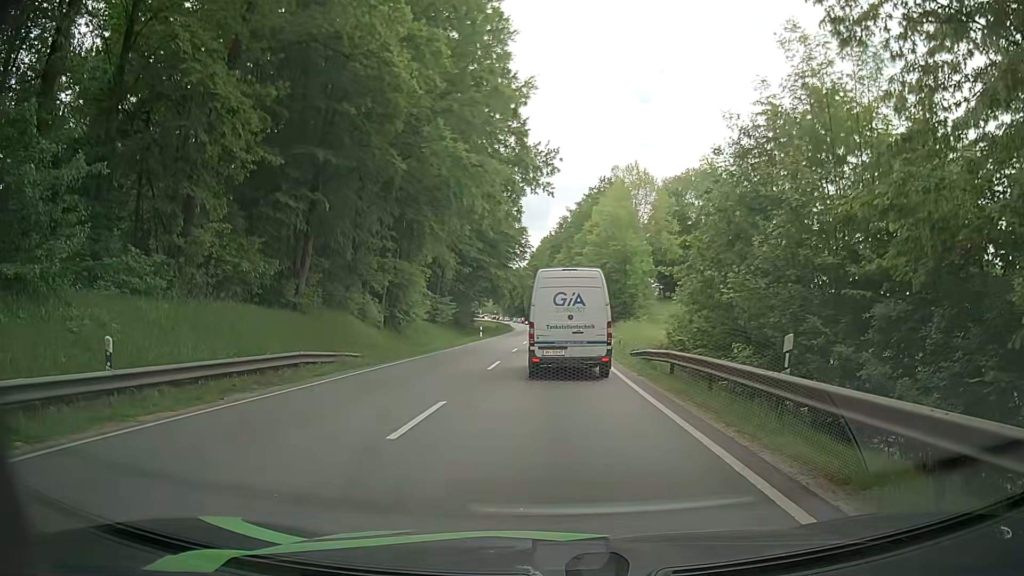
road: primary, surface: asphalt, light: Day
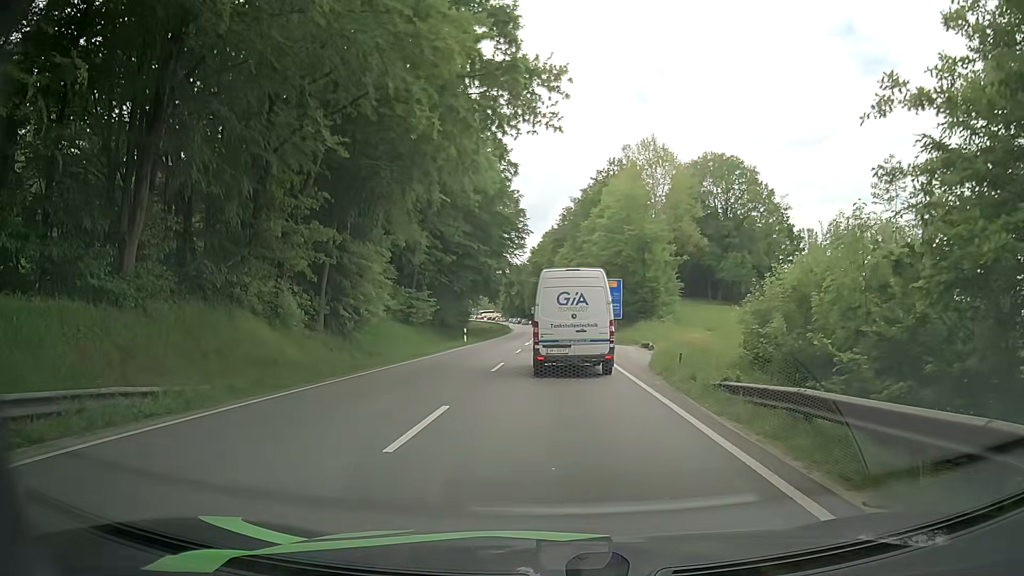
(+0.5, +12.8) m; +2°
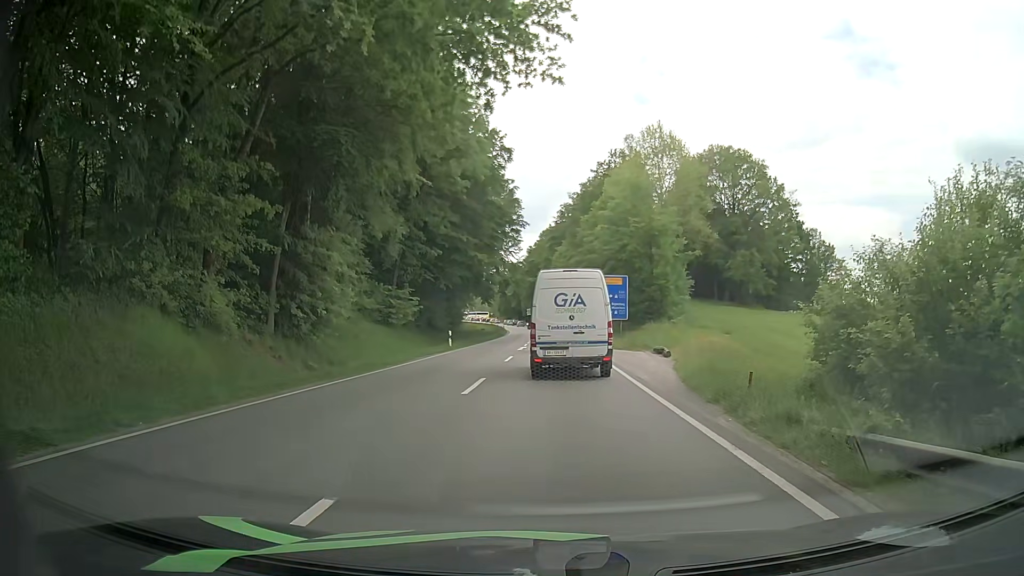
(0.0, +5.9) m; +1°
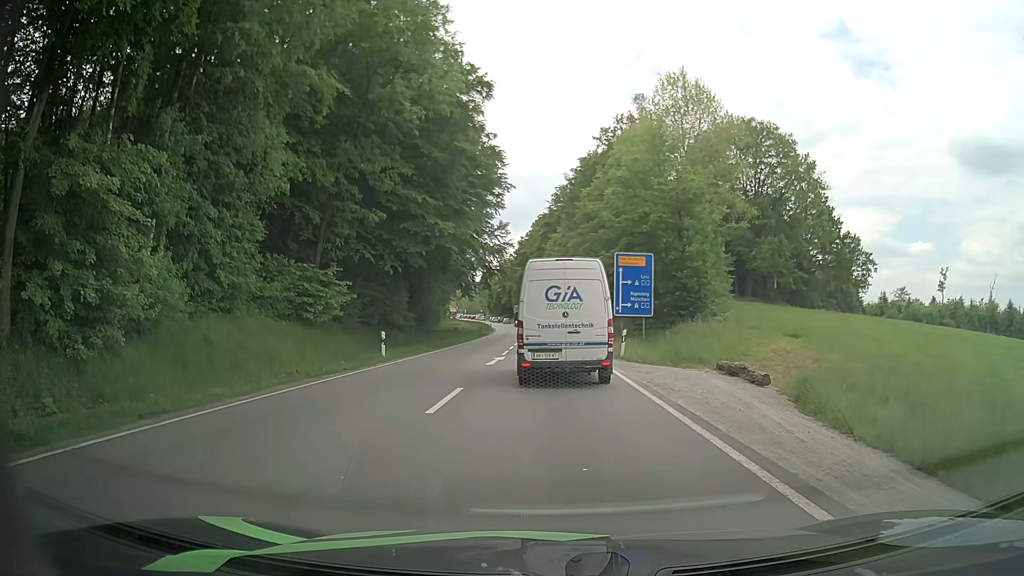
(-0.1, +15.0) m; +1°
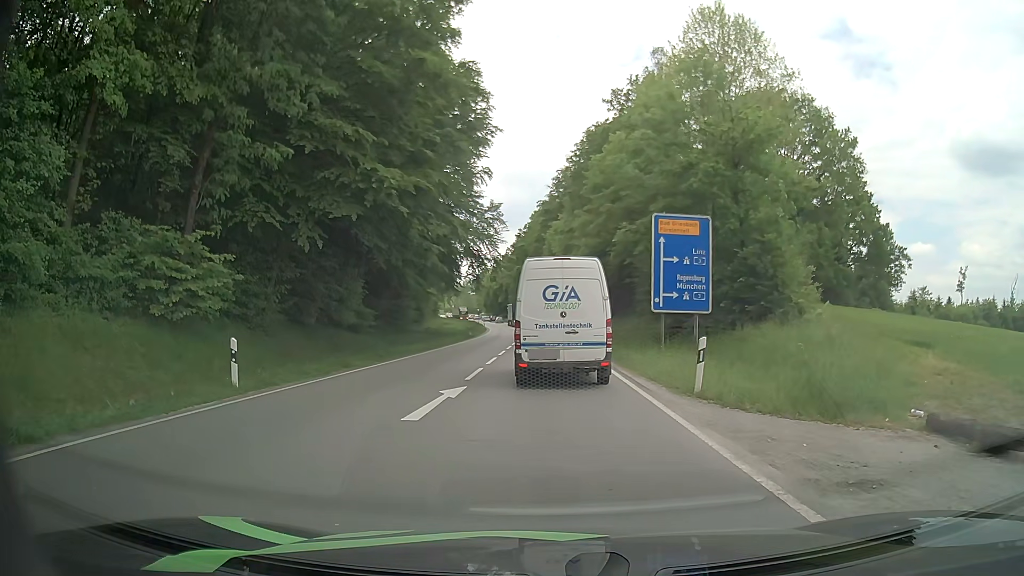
(-0.2, +12.5) m; 0°
